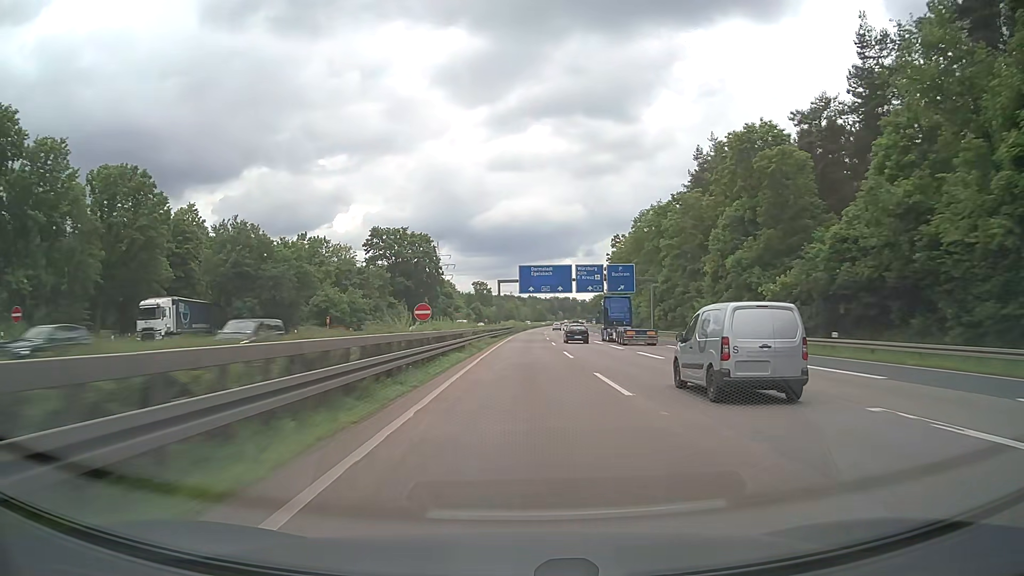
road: motorway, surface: asphalt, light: Day
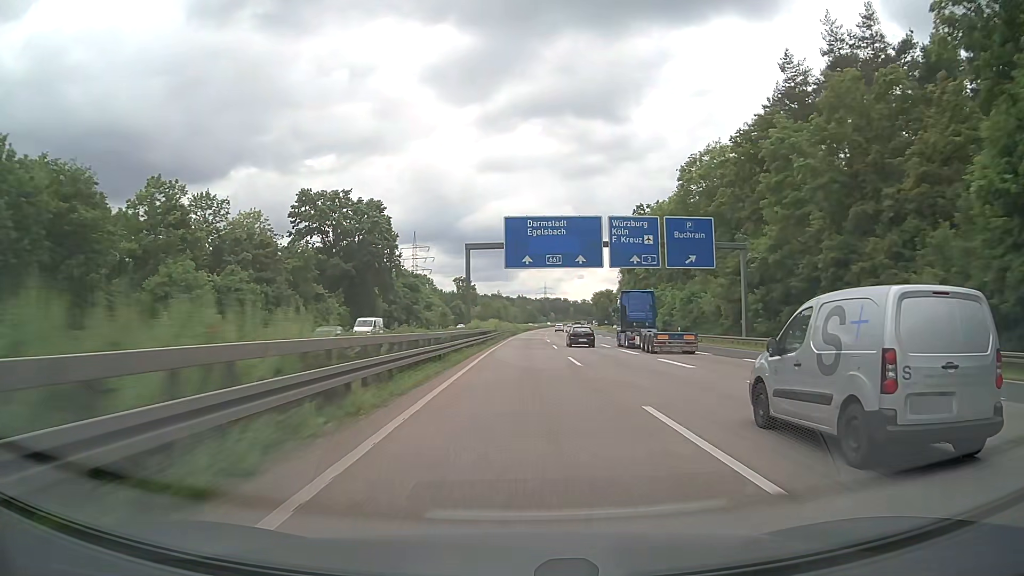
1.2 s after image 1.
(+0.3, +41.2) m; +1°
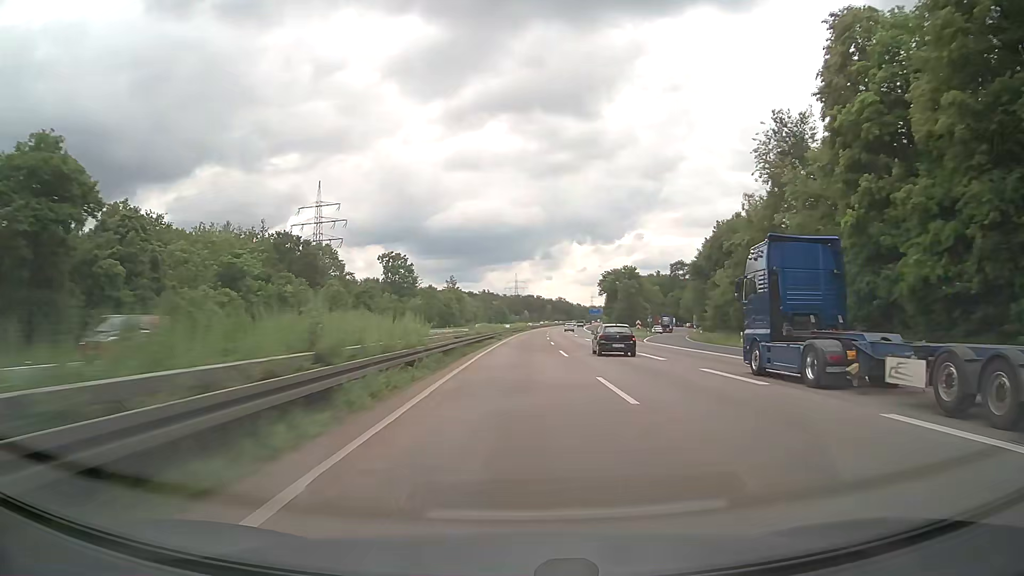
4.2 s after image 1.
(+2.2, +102.9) m; +2°
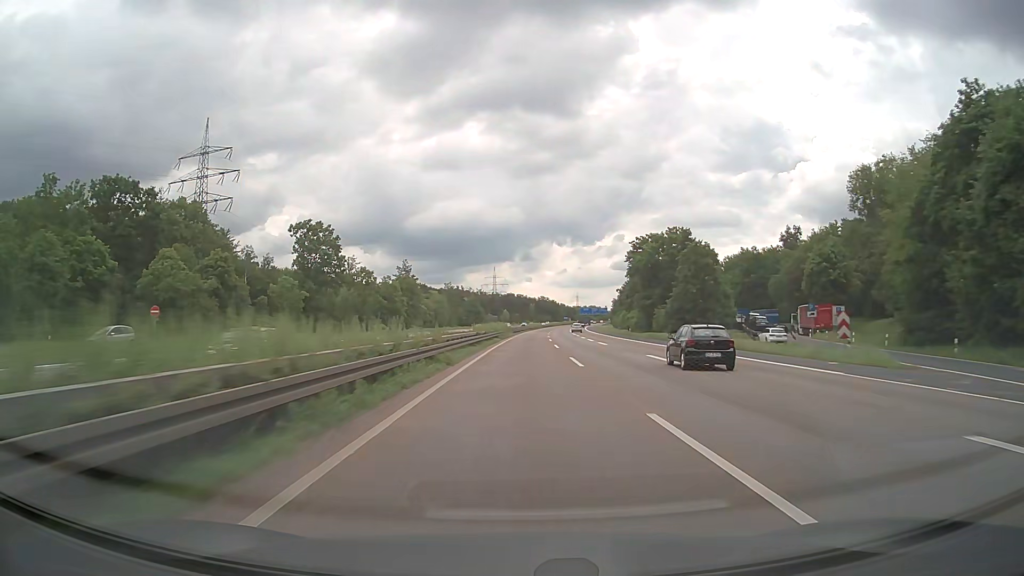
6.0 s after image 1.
(+1.1, +61.8) m; +2°
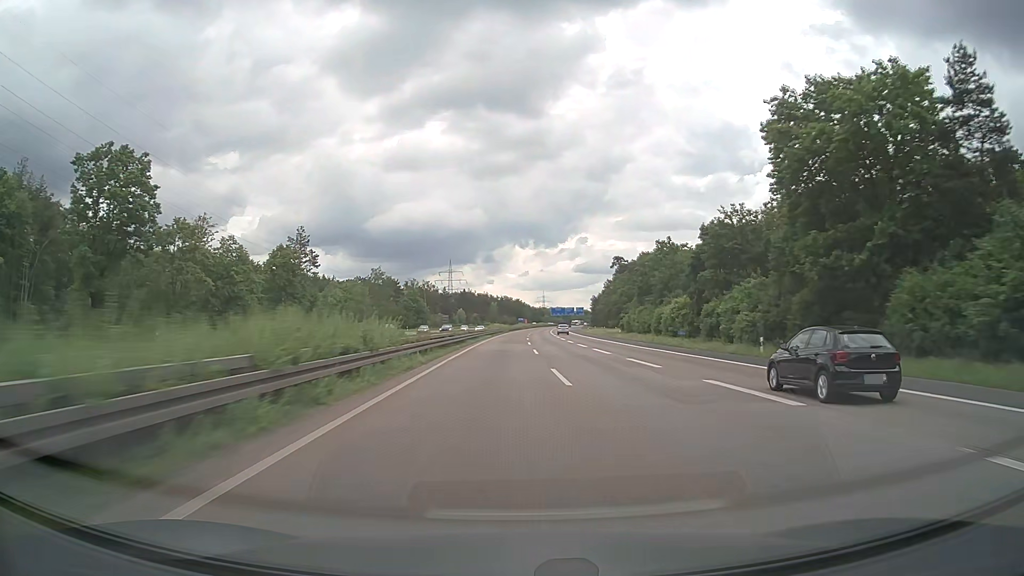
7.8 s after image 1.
(+1.4, +61.7) m; +3°
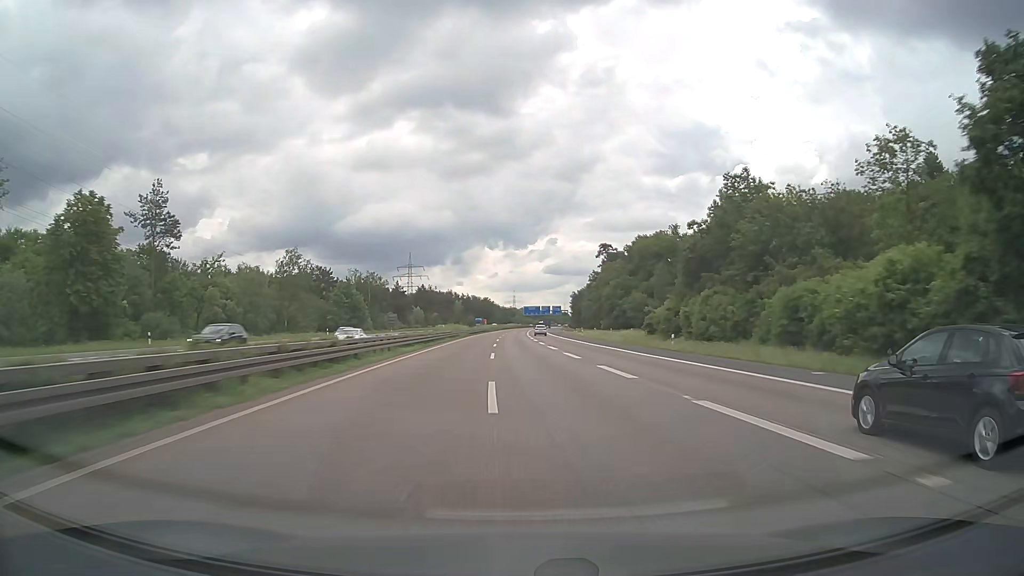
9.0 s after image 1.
(+0.9, +41.2) m; +3°
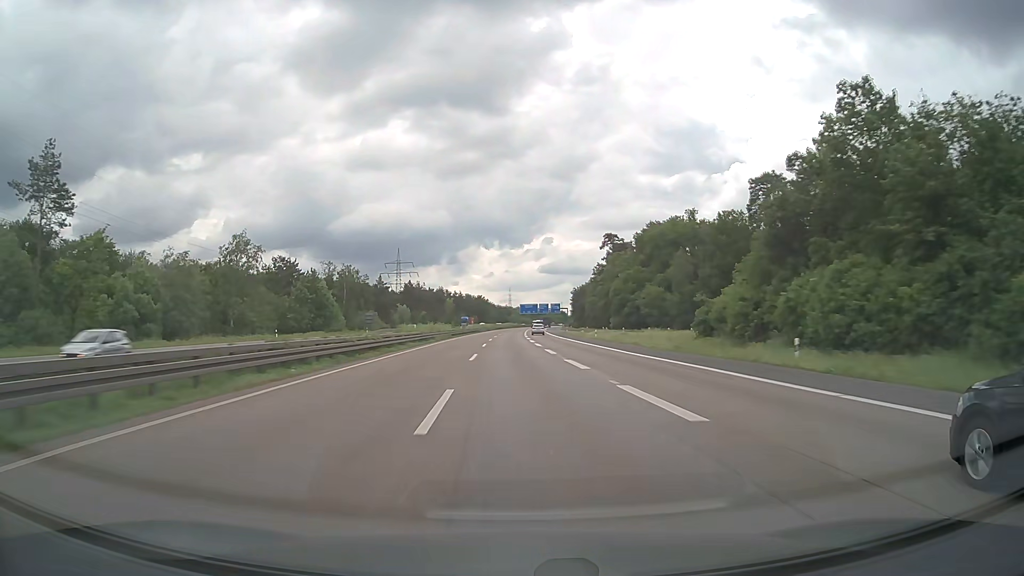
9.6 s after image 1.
(+0.1, +20.6) m; 0°
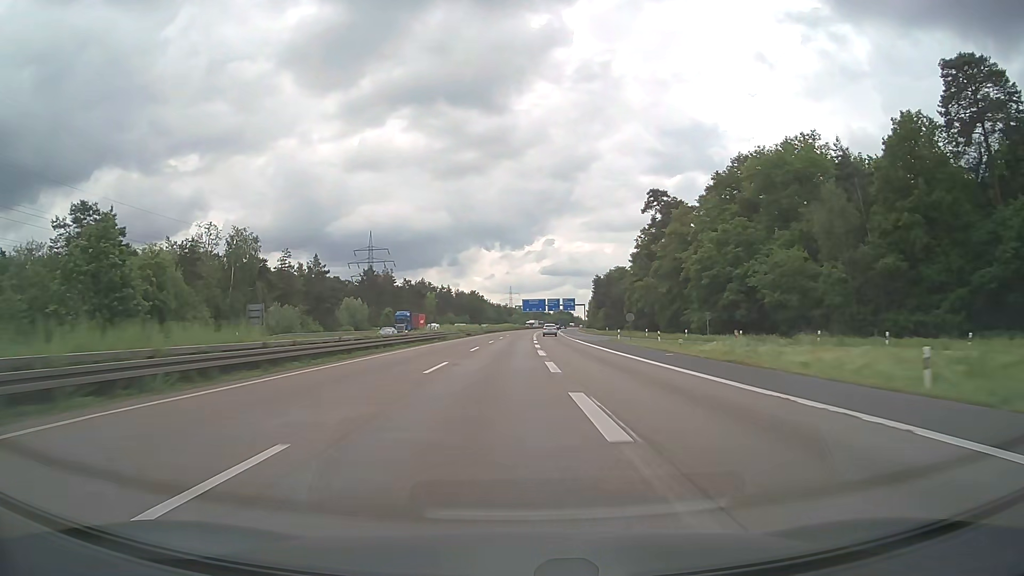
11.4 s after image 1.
(0.0, +61.8) m; 0°
(0, +10) (0, +20) (0, +30) (0, +40) (0, +50) (0, +60) (0, +70) (+1, +80) (+1, +90) (+1, +100) m
